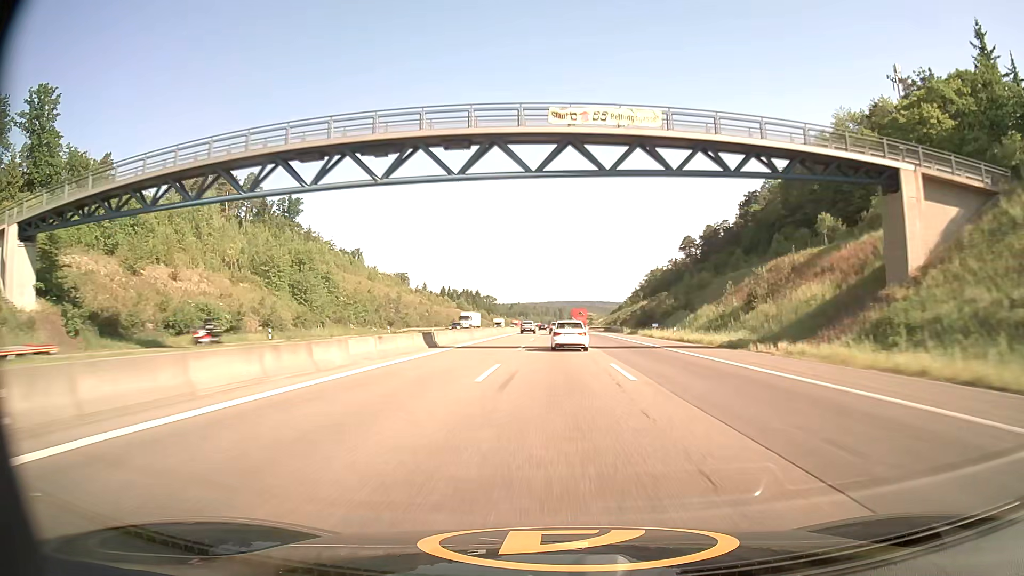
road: motorway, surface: asphalt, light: Day
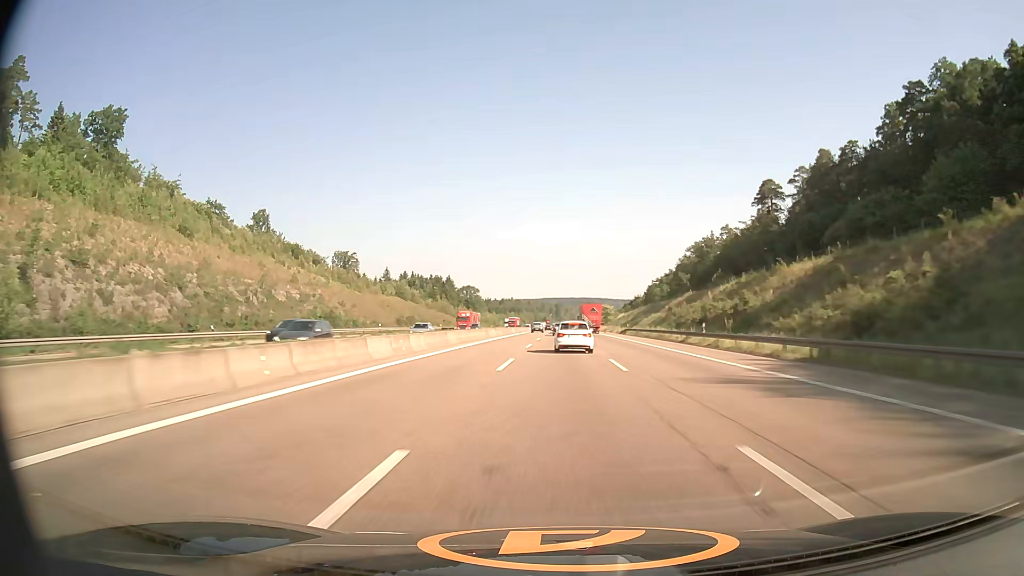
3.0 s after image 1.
(+0.3, +103.5) m; 0°
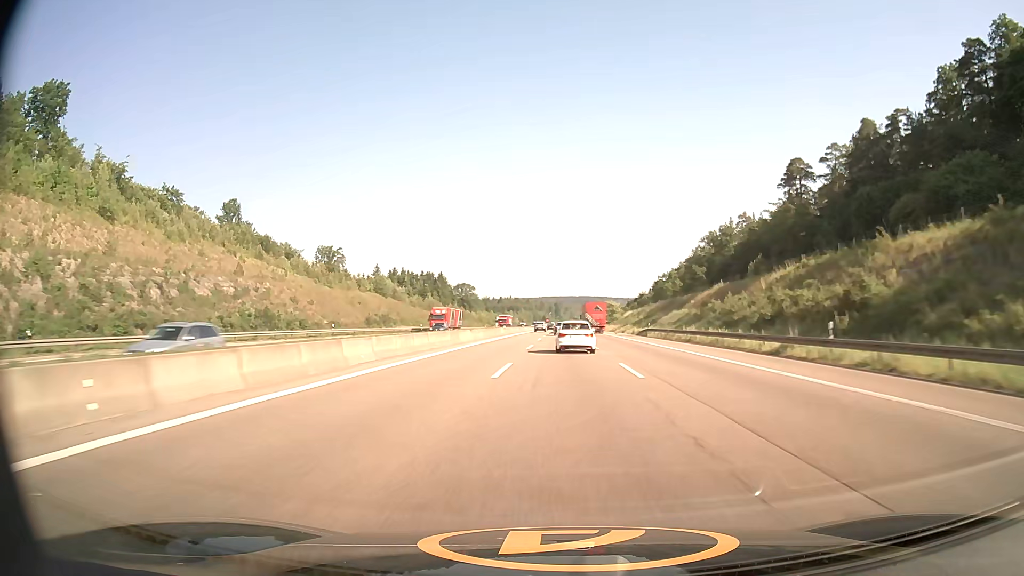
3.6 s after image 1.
(0.0, +20.6) m; 0°
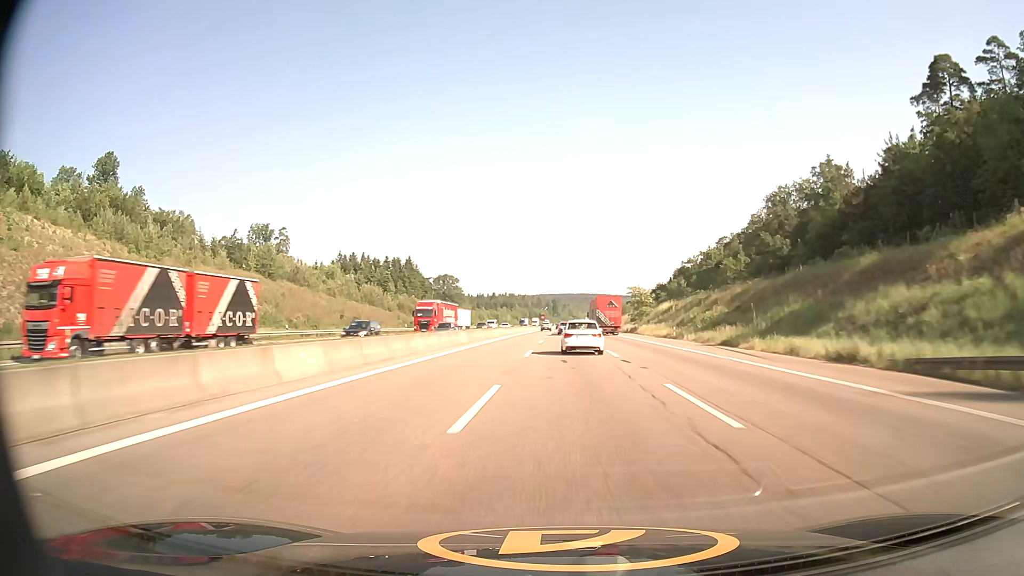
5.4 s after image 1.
(+0.3, +61.7) m; 0°
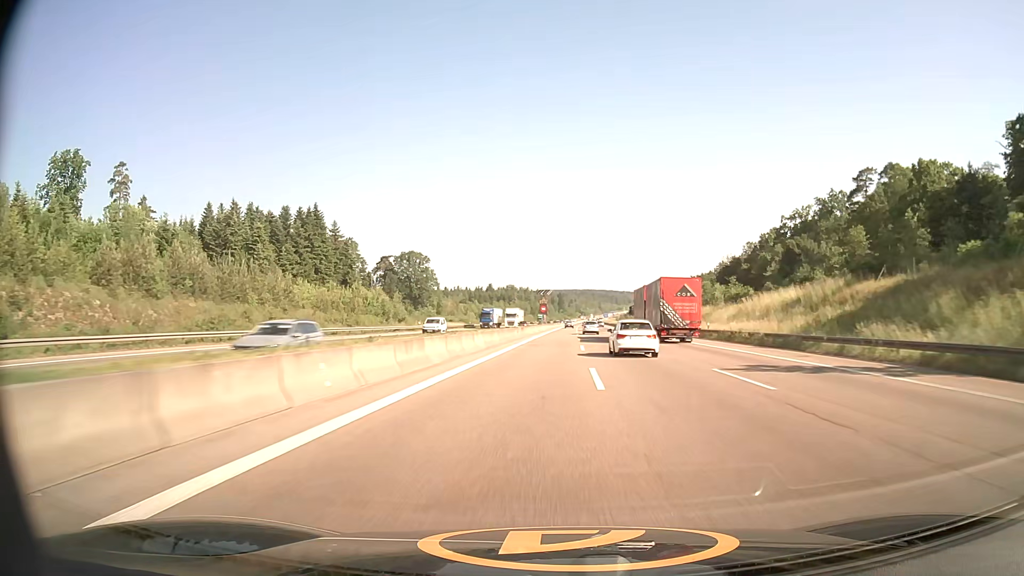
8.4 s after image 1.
(-0.8, +102.2) m; 0°
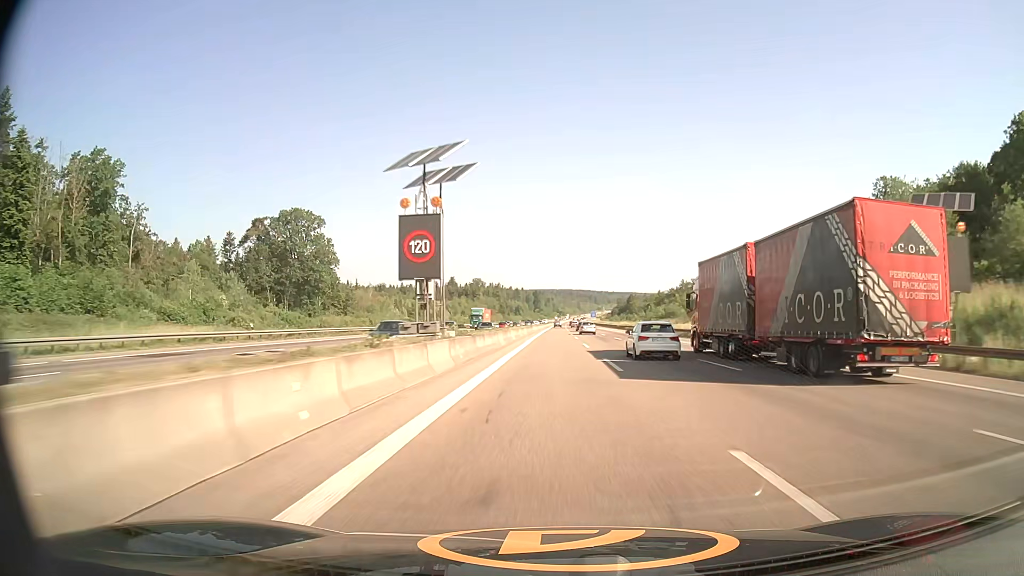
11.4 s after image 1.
(+1.5, +101.7) m; +2°
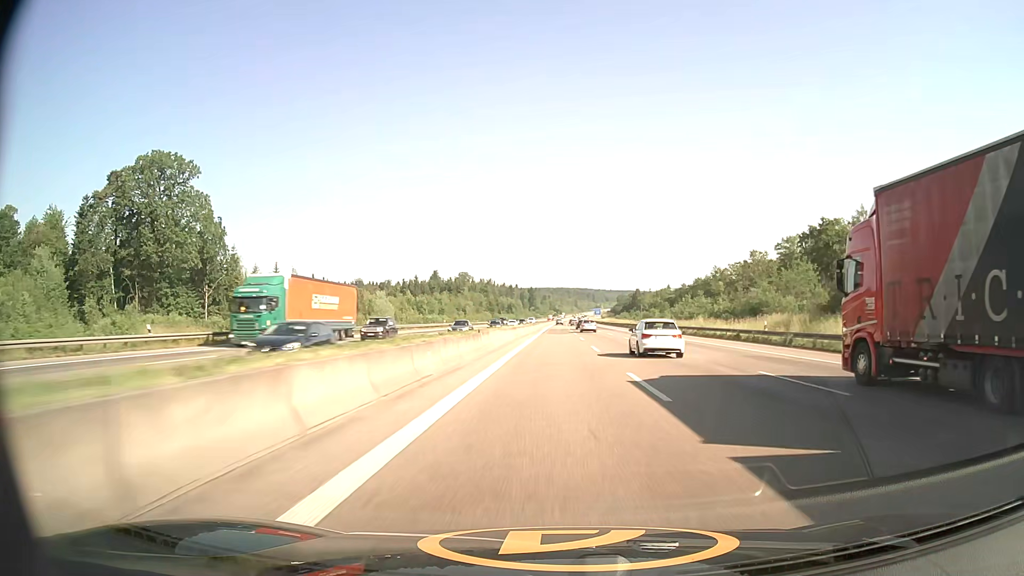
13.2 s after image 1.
(+0.1, +61.5) m; 0°
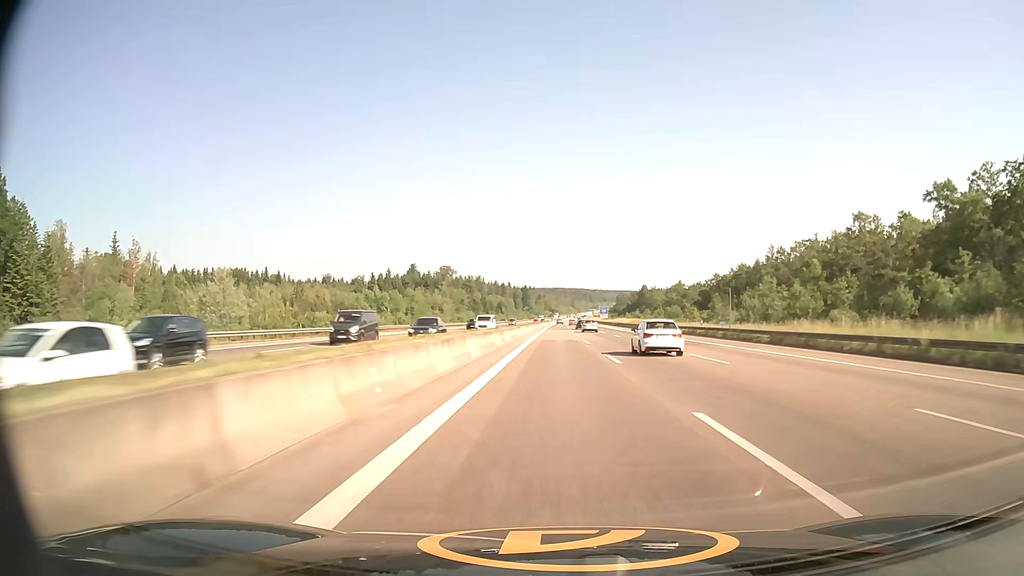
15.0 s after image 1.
(+0.2, +61.5) m; 0°
(0, +10) (0, +20) (0, +30) (0, +40) (0, +50) (0, +60) (0, +70) (0, +80) (+1, +90) (+1, +100) m
